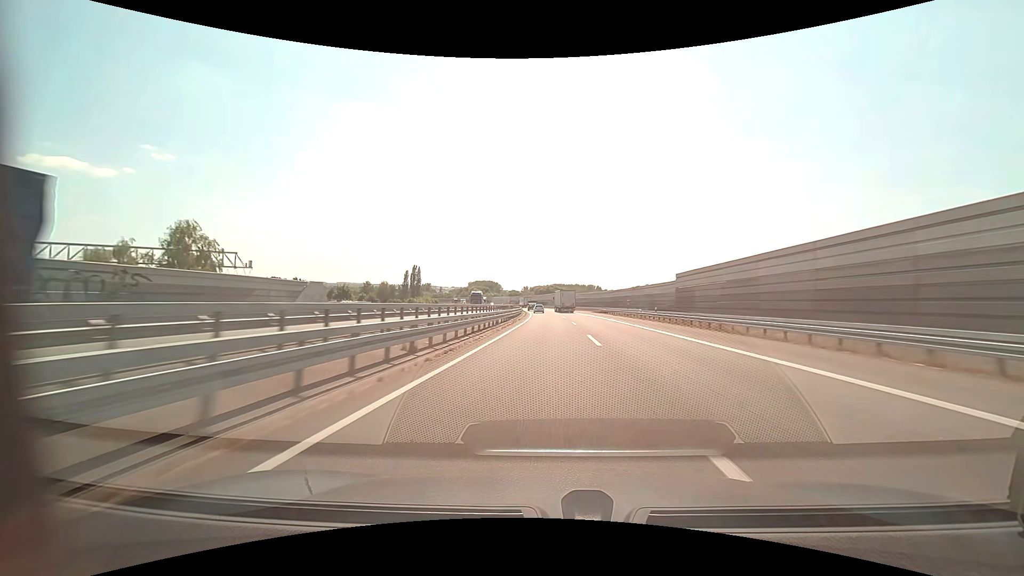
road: motorway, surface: asphalt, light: Day
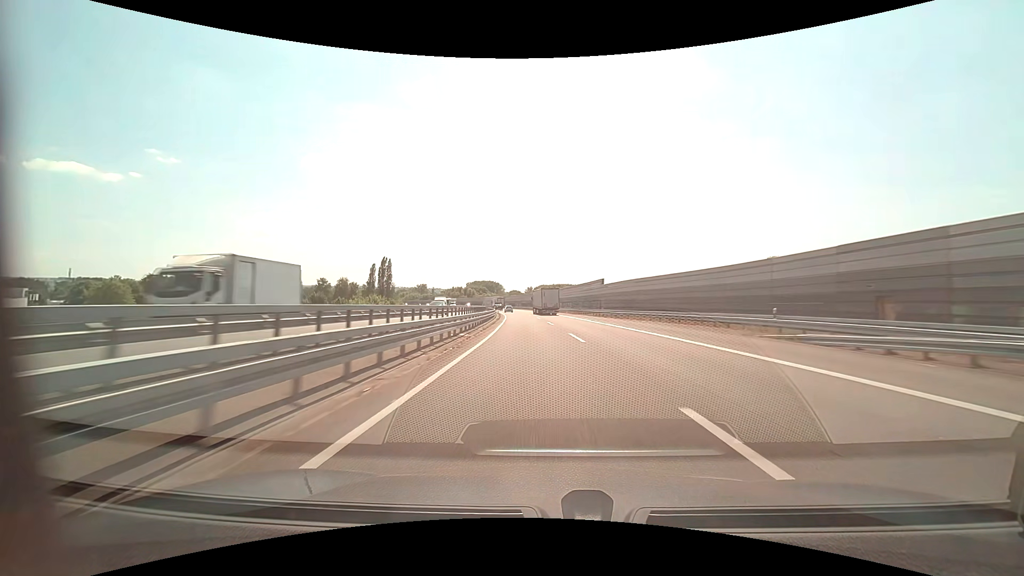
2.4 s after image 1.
(+0.1, +70.9) m; 0°
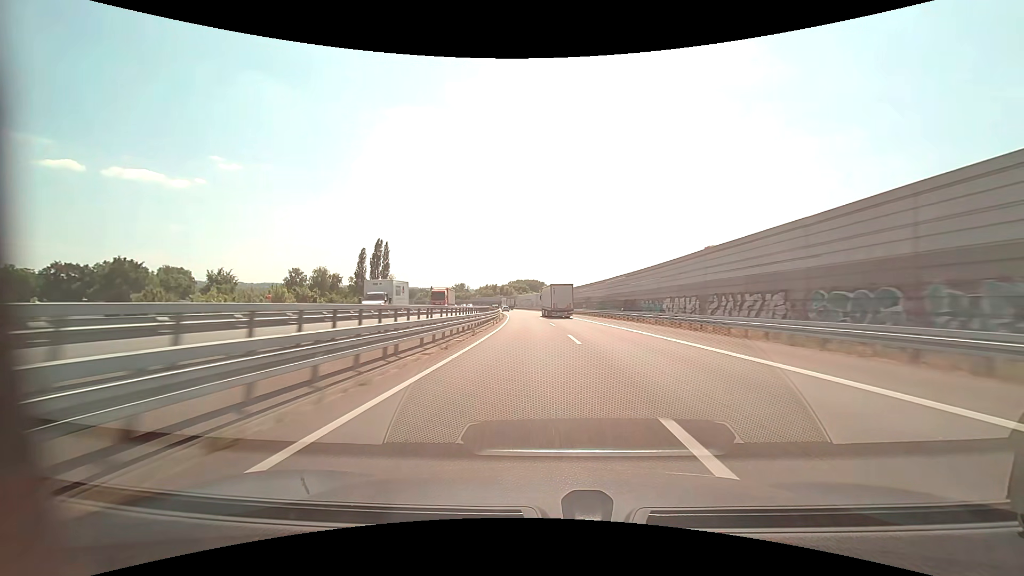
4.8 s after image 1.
(-3.3, +73.4) m; -5°
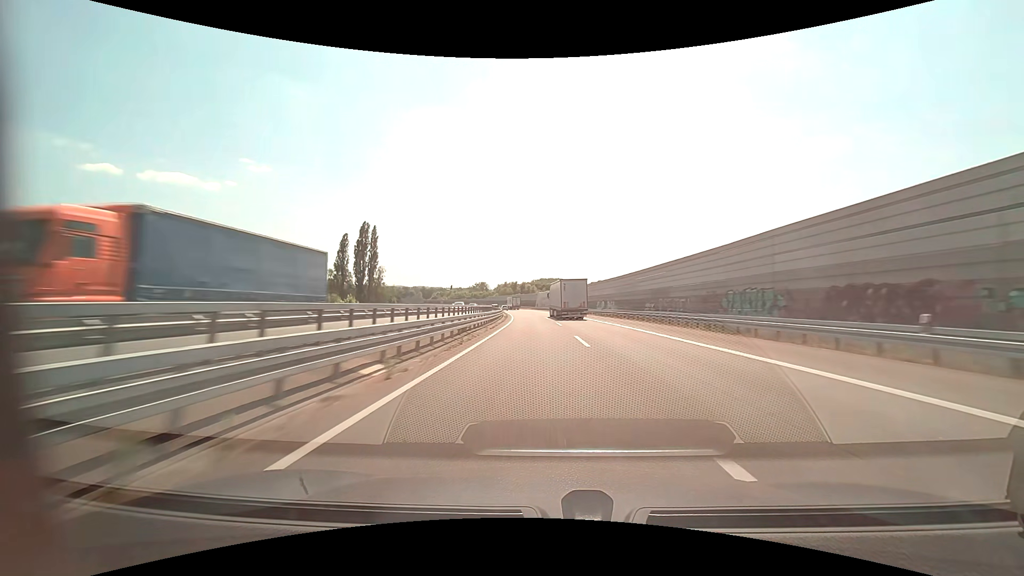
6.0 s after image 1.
(-0.9, +38.1) m; -3°
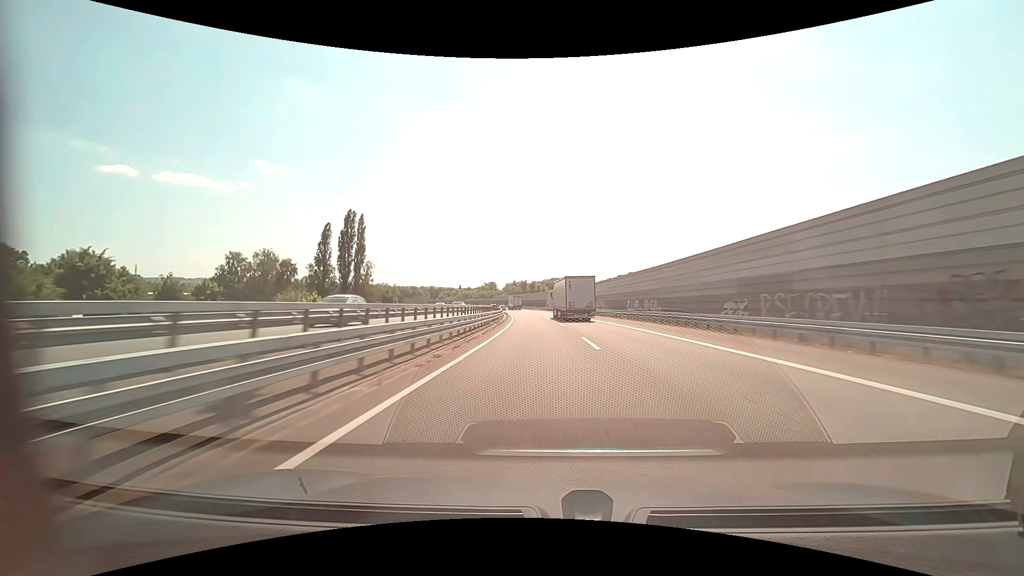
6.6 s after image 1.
(-0.2, +19.3) m; -1°
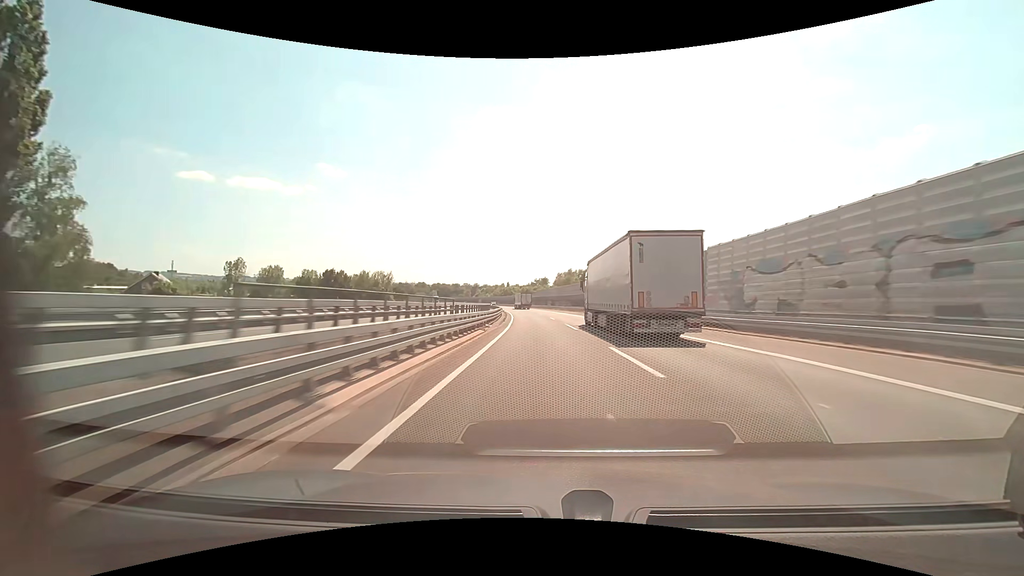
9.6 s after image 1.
(-5.5, +97.4) m; -6°
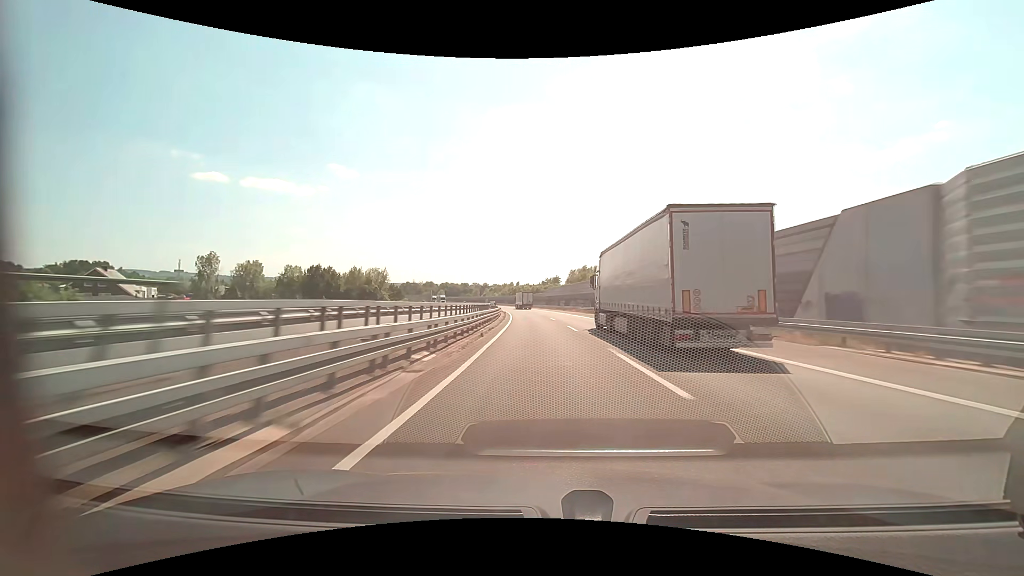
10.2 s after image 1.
(-0.2, +19.6) m; -1°
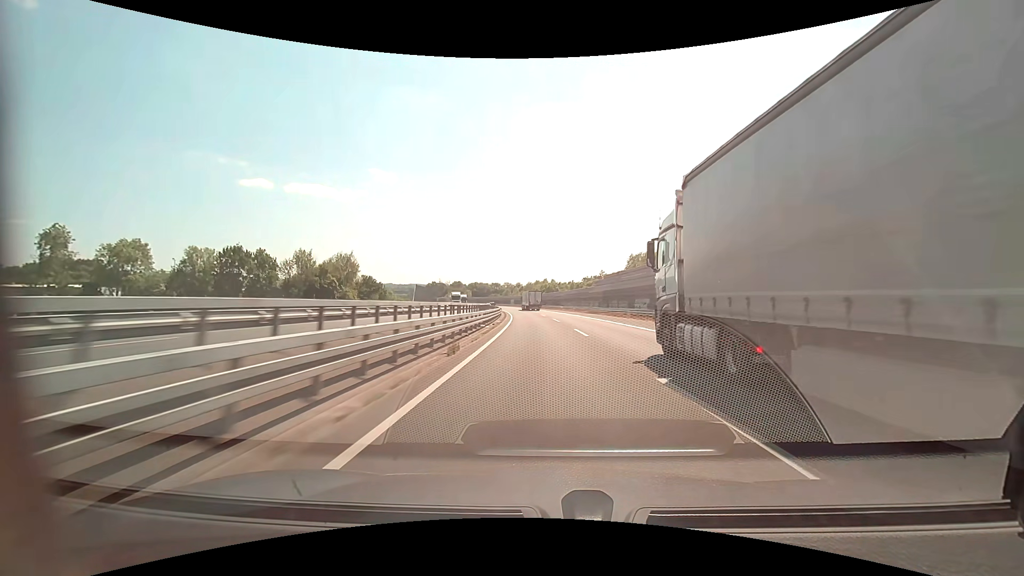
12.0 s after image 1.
(-2.3, +58.8) m; -4°
(0, +10) (0, +20) (-1, +30) (-1, +40) (-2, +50) (-2, +60) (-3, +70) (-4, +80) (-5, +90) (-6, +100) m
